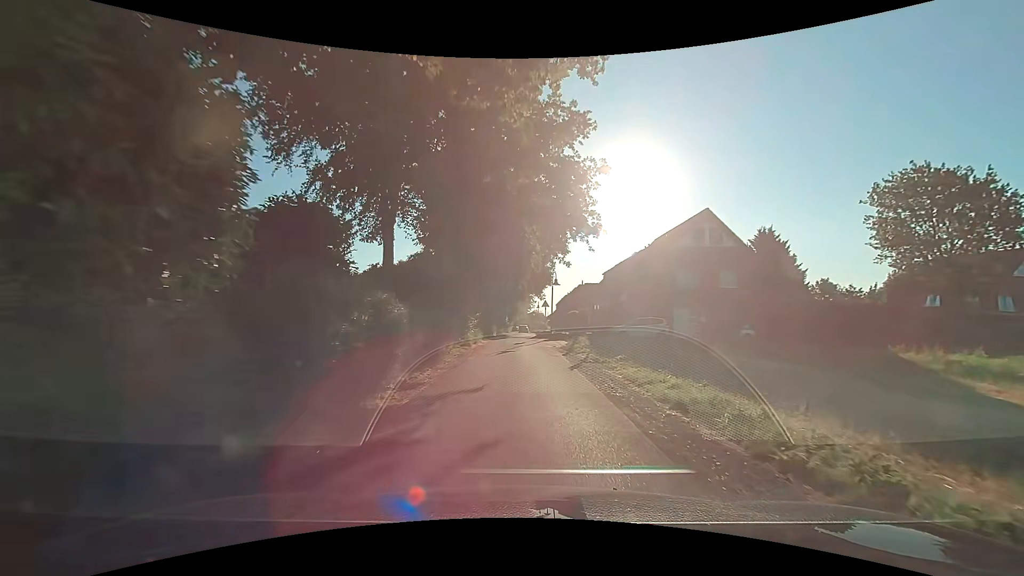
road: residential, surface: asphalt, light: Day
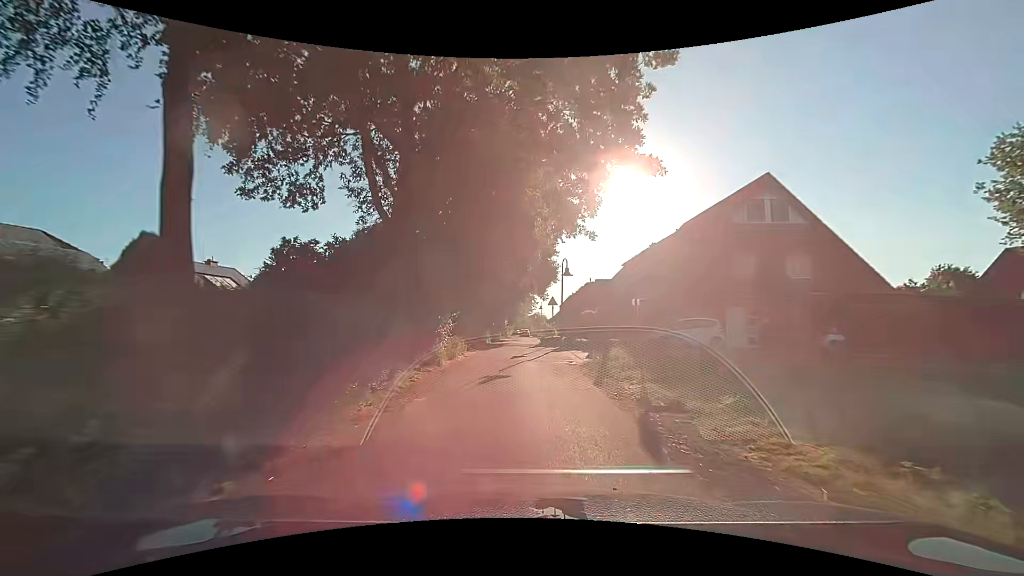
(-0.2, +8.9) m; -1°
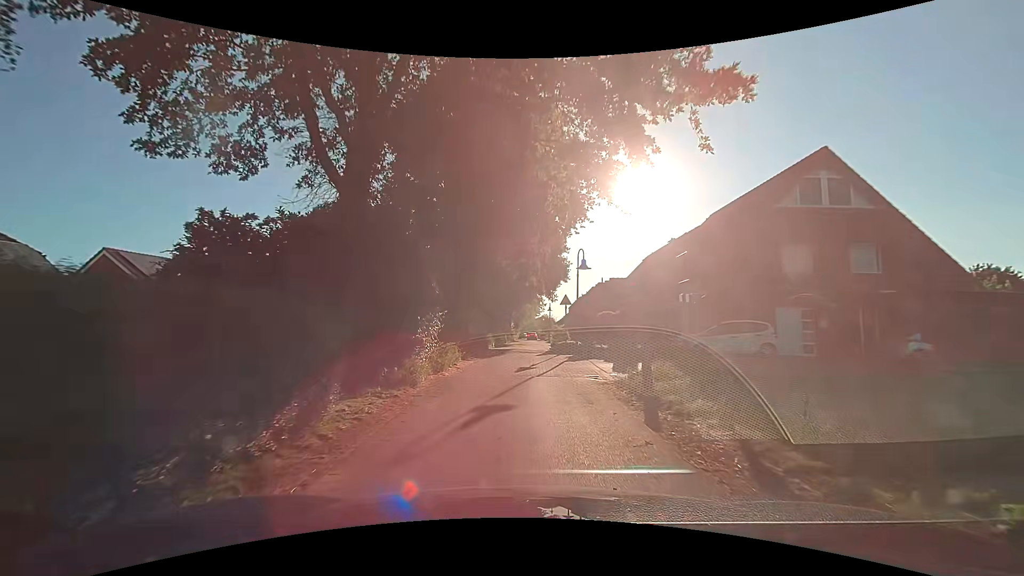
(0.0, +4.3) m; 0°
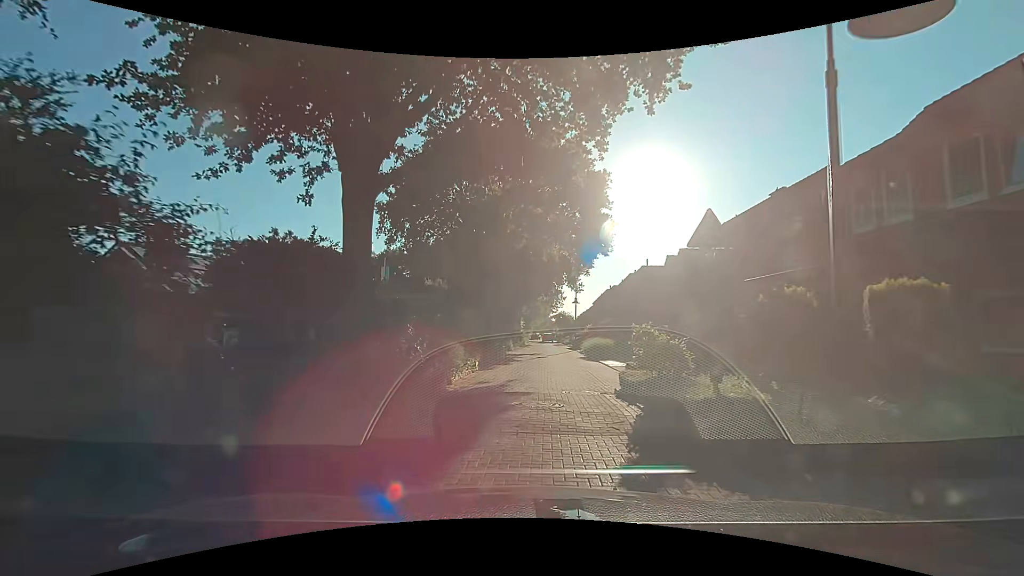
(-0.3, +18.1) m; -1°
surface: paving_stones
